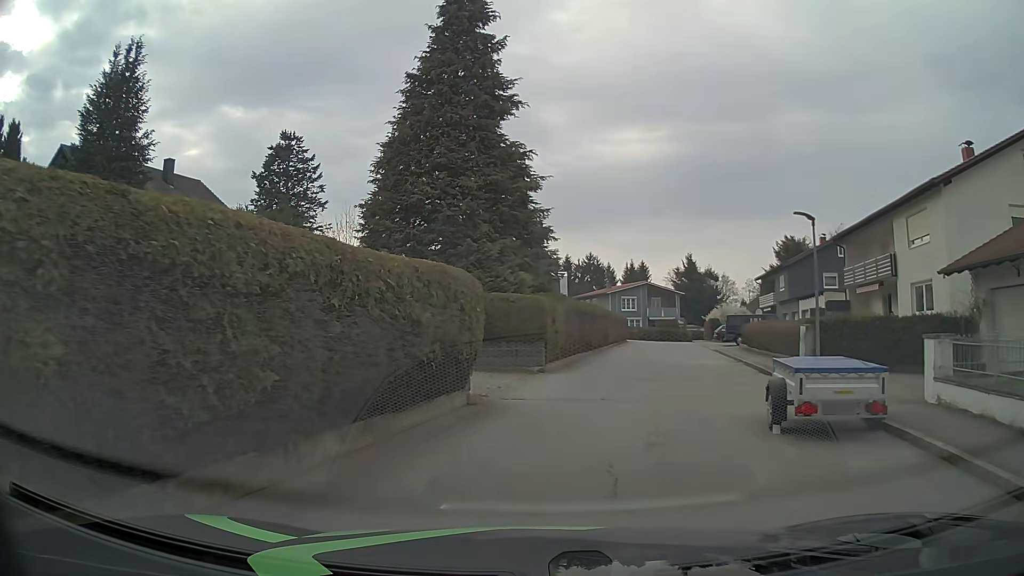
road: residential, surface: asphalt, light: Day
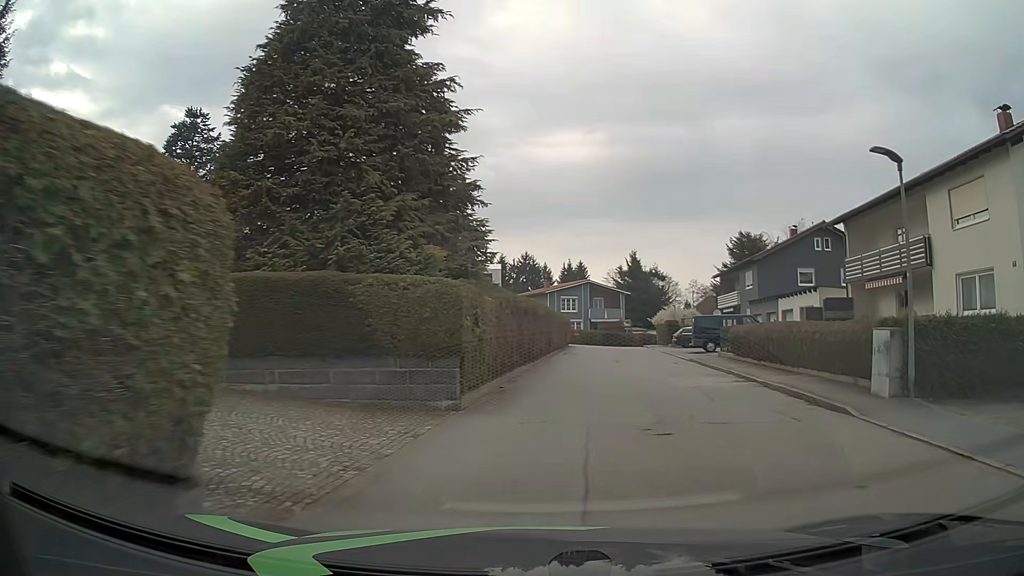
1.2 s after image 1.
(+0.2, +7.8) m; +4°
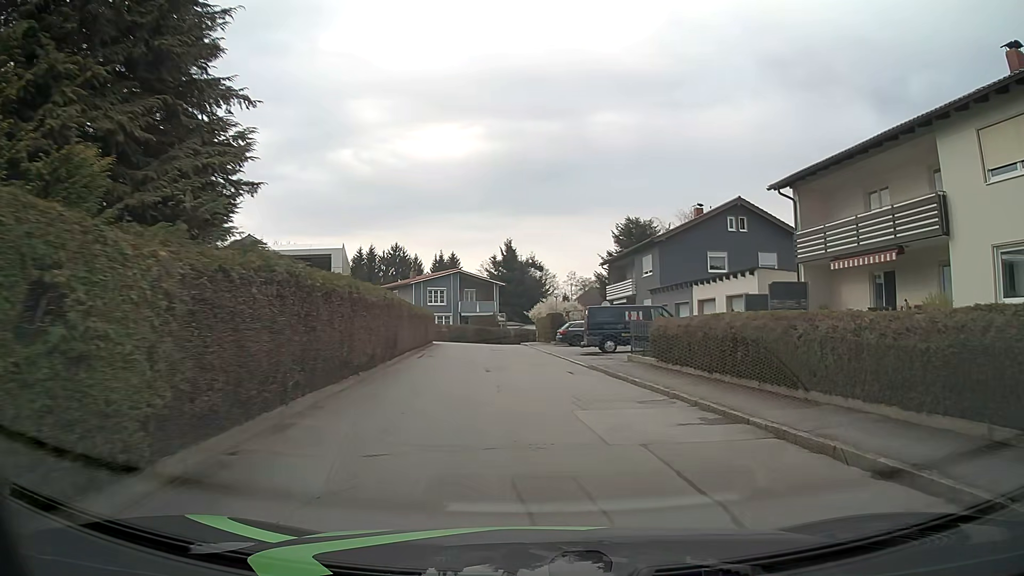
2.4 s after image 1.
(+0.8, +8.1) m; +11°
(0, +10) (0, +20) (-1, +30) (-2, +40) (-2, +50) (-7, +57) (-17, +54) (-26, +49) (-34, +44) (-42, +38) m
